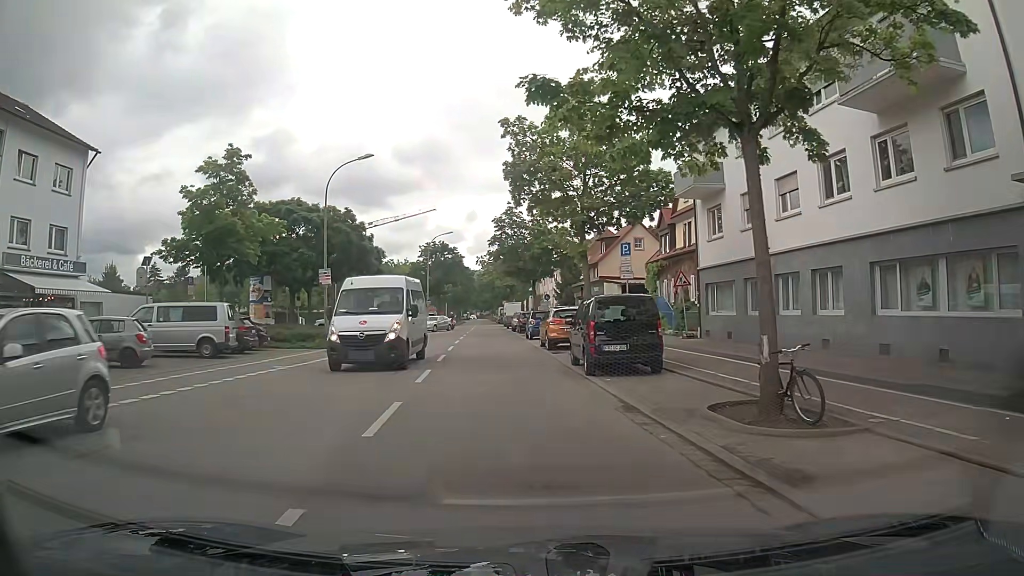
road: tertiary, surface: asphalt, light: Day
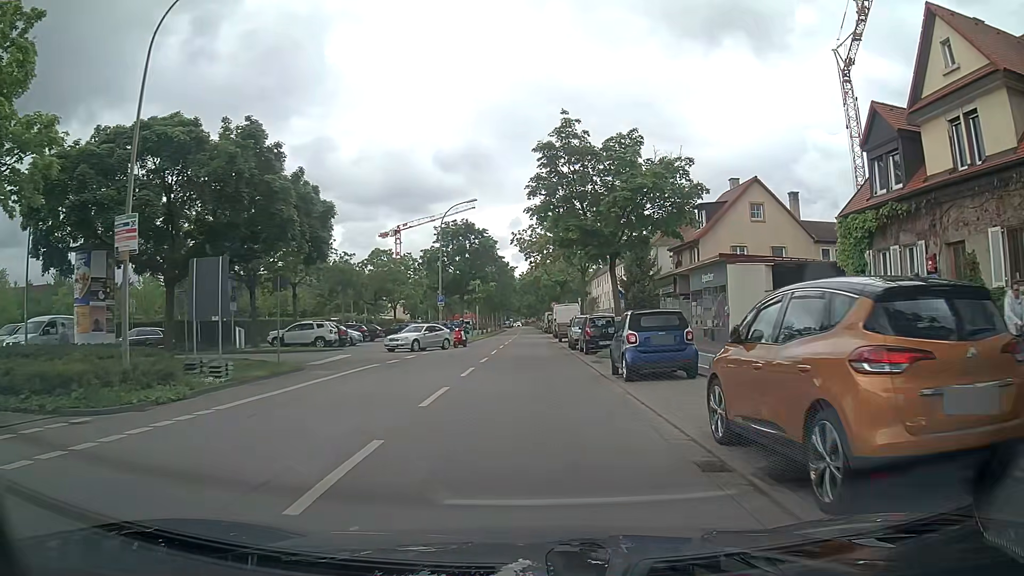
(-1.7, +21.3) m; -5°
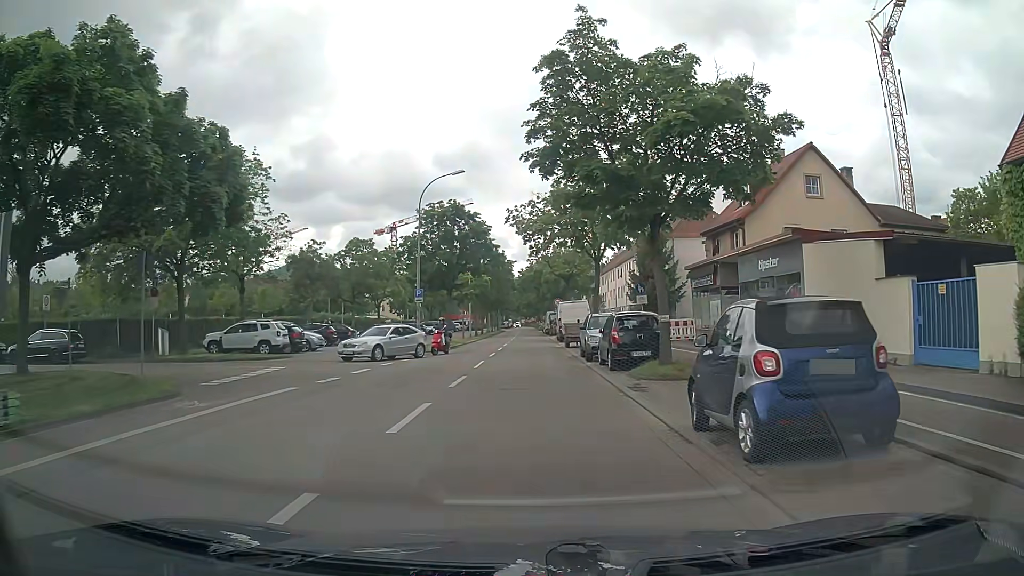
(-0.1, +8.5) m; 0°
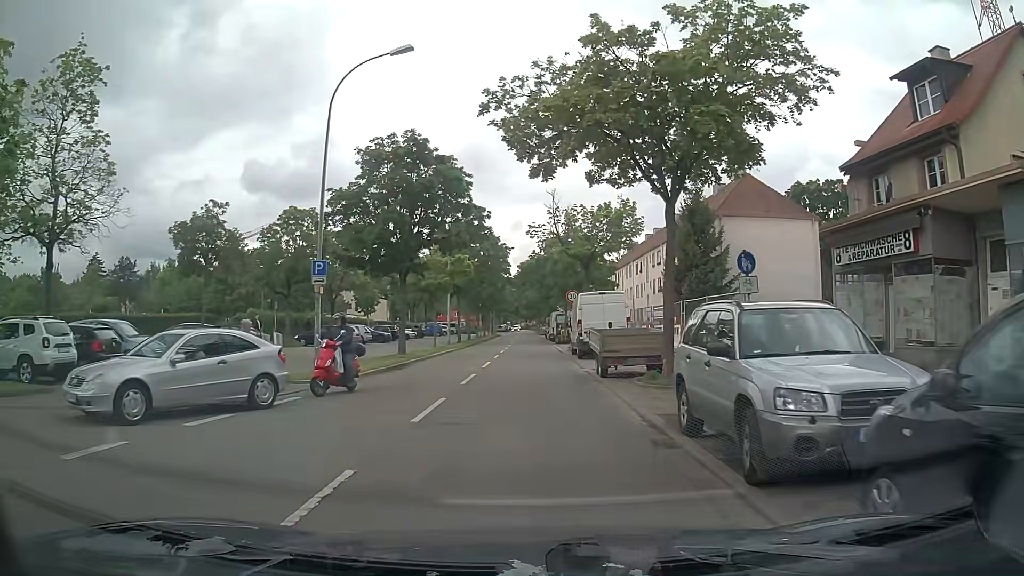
(-0.2, +16.7) m; 0°
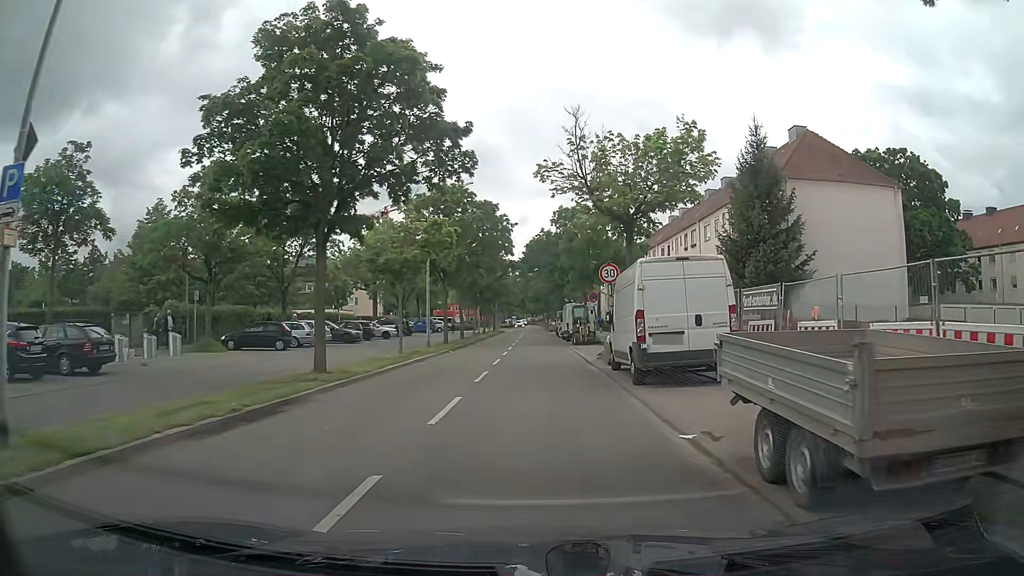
(-0.3, +12.5) m; -1°
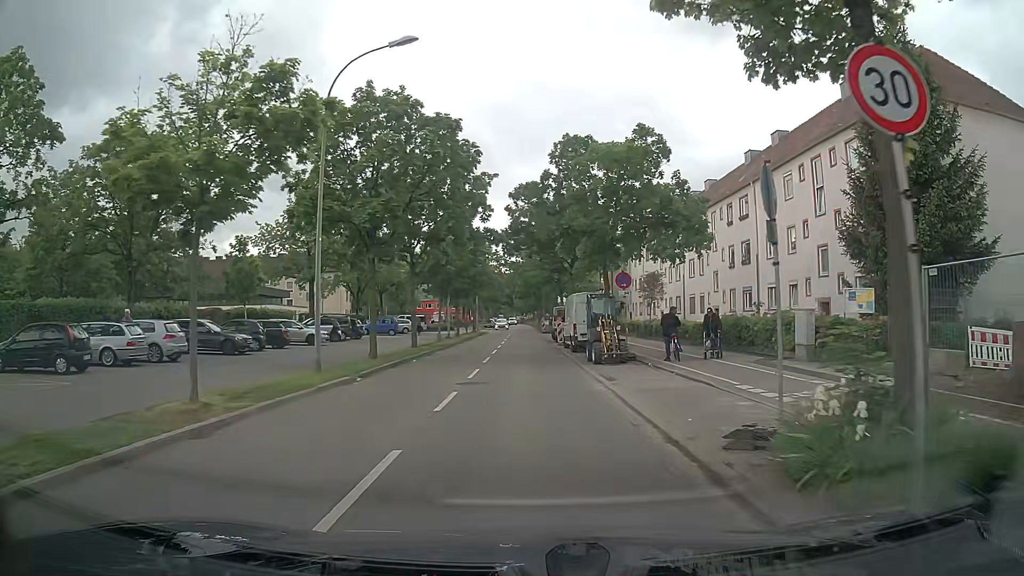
(0.0, +16.6) m; 0°
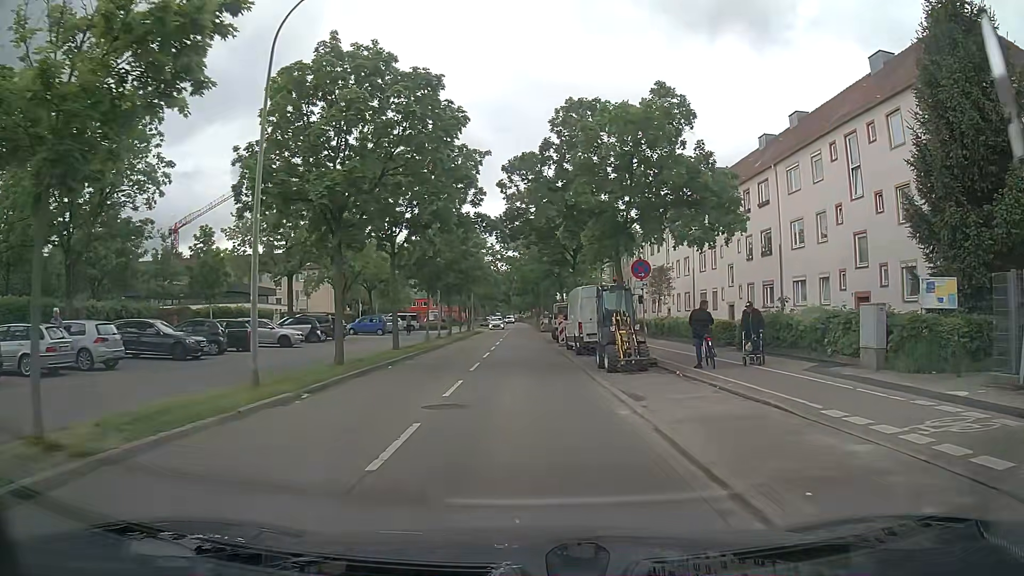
(0.0, +4.2) m; 0°
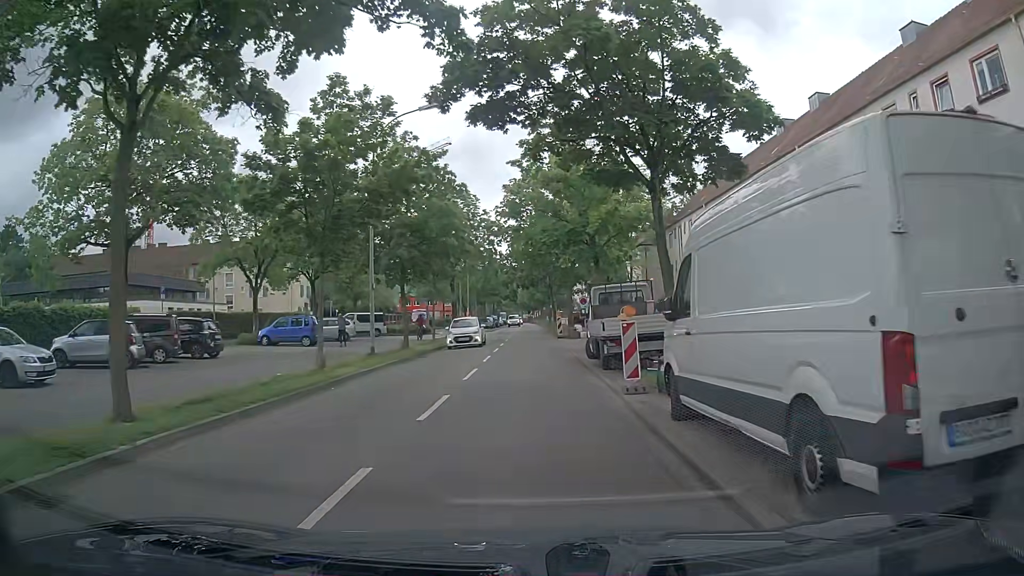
(0.0, +21.1) m; +1°
(0, +10) (-1, +20) (-1, +30) (-1, +40) (-1, +50) (-2, +60) (-2, +70) (-2, +80) (-2, +90) (-3, +100) m
